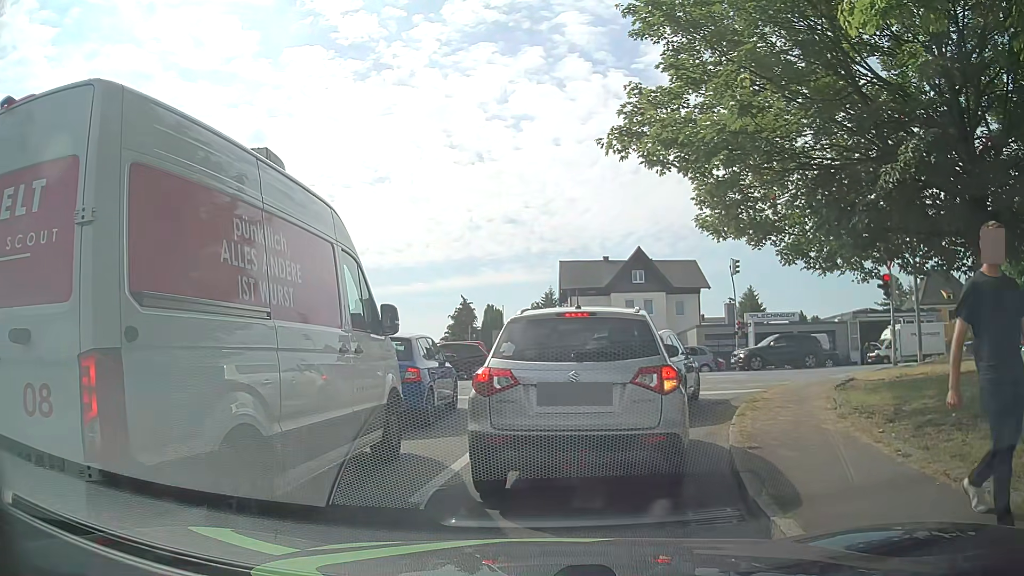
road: residential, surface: asphalt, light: Day
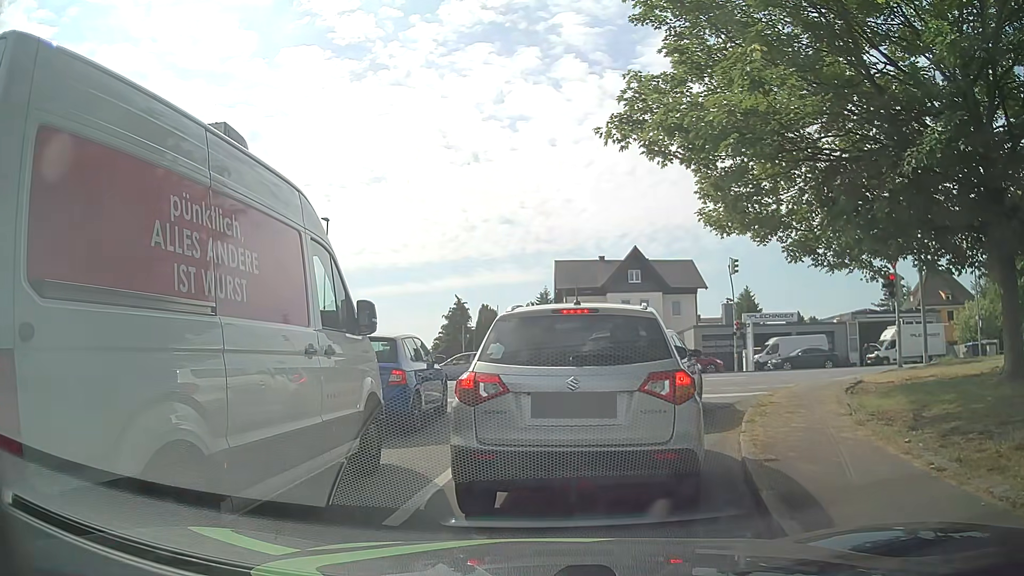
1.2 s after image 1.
(0.0, +0.7) m; 0°
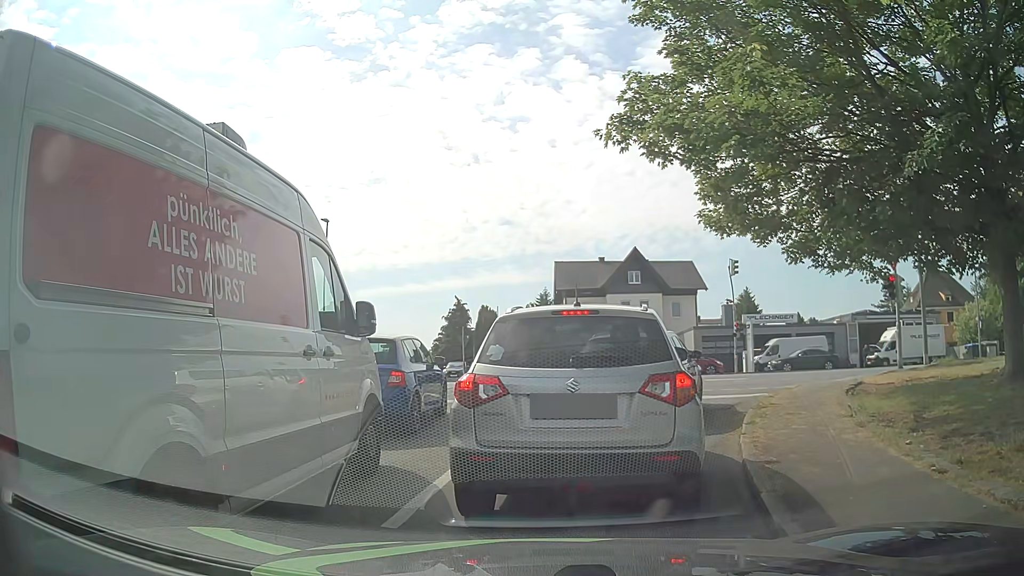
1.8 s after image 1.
(0.0, +0.1) m; 0°
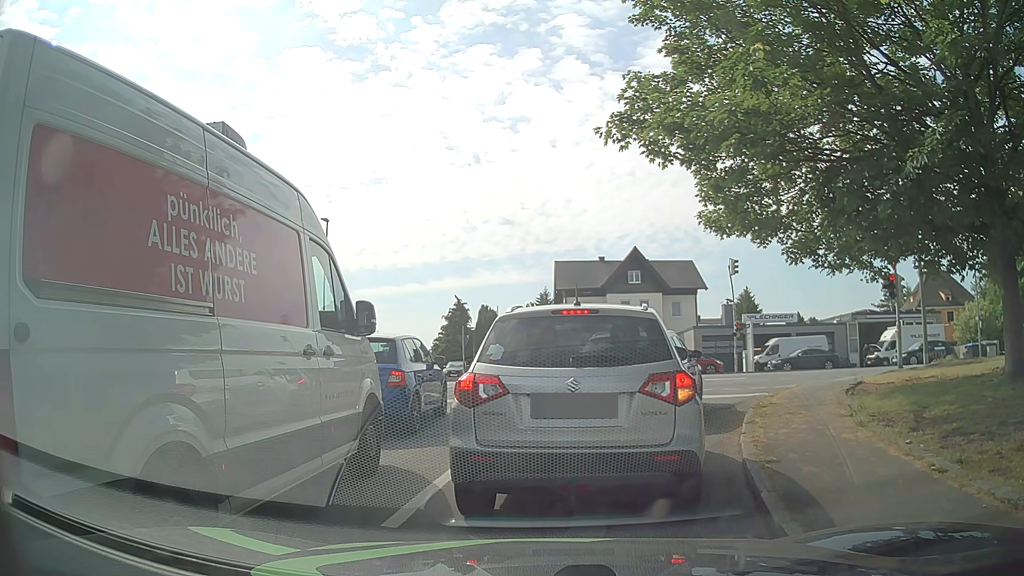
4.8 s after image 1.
(0.0, +0.1) m; 0°
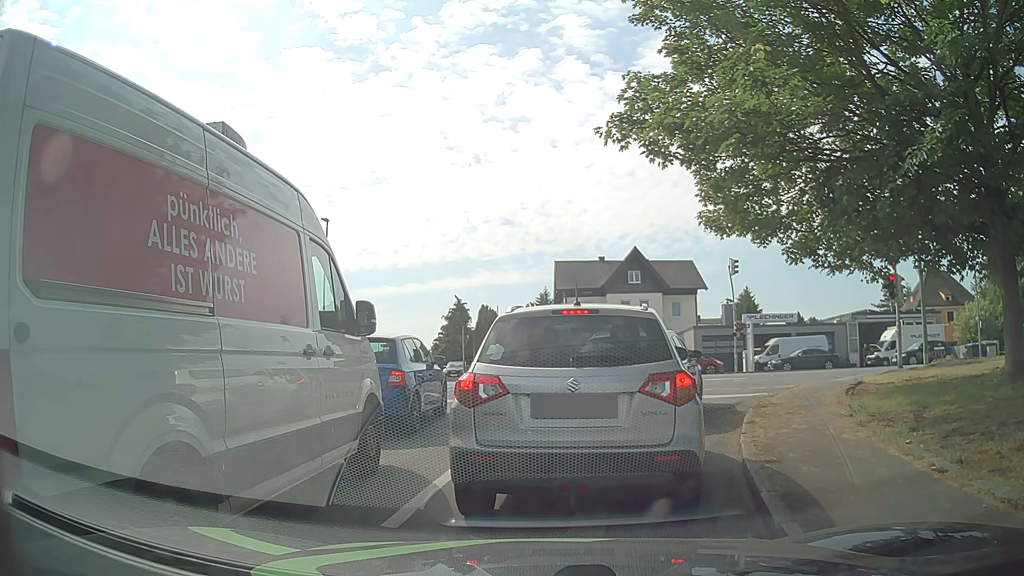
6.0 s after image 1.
(0.0, 0.0) m; 0°
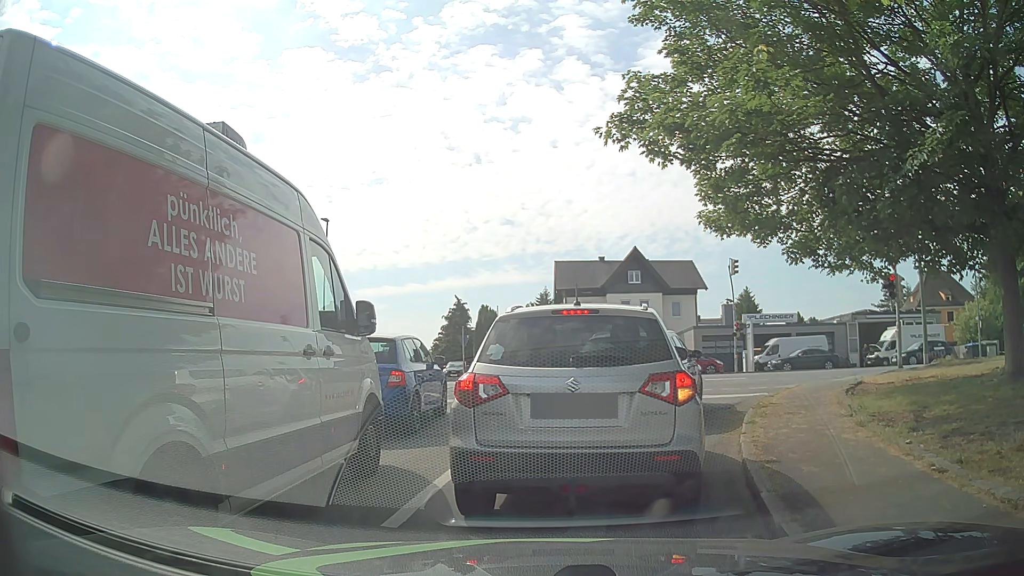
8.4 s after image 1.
(0.0, 0.0) m; 0°
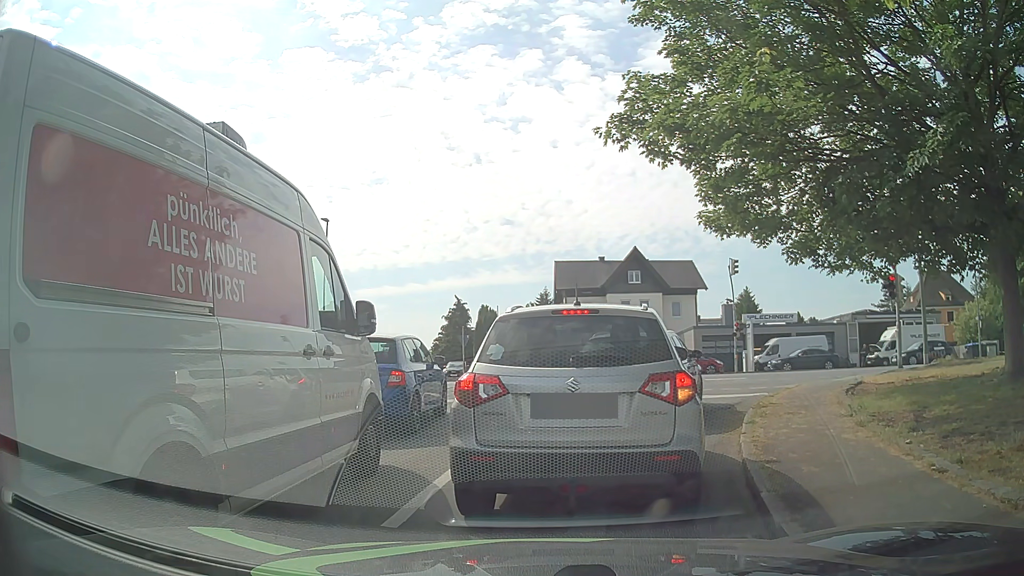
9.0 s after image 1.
(0.0, 0.0) m; 0°
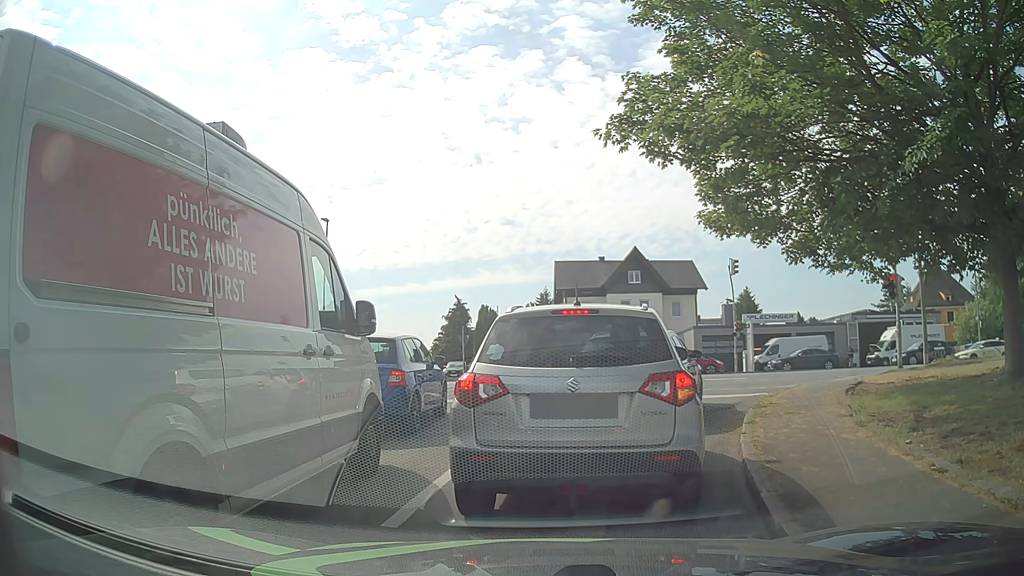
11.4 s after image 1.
(0.0, 0.0) m; 0°
